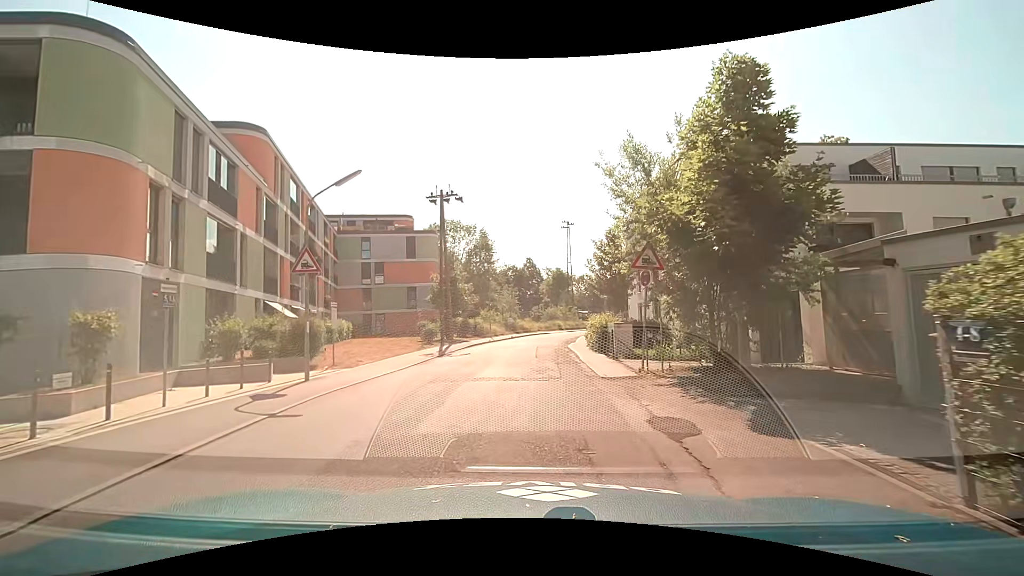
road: residential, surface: asphalt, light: Day
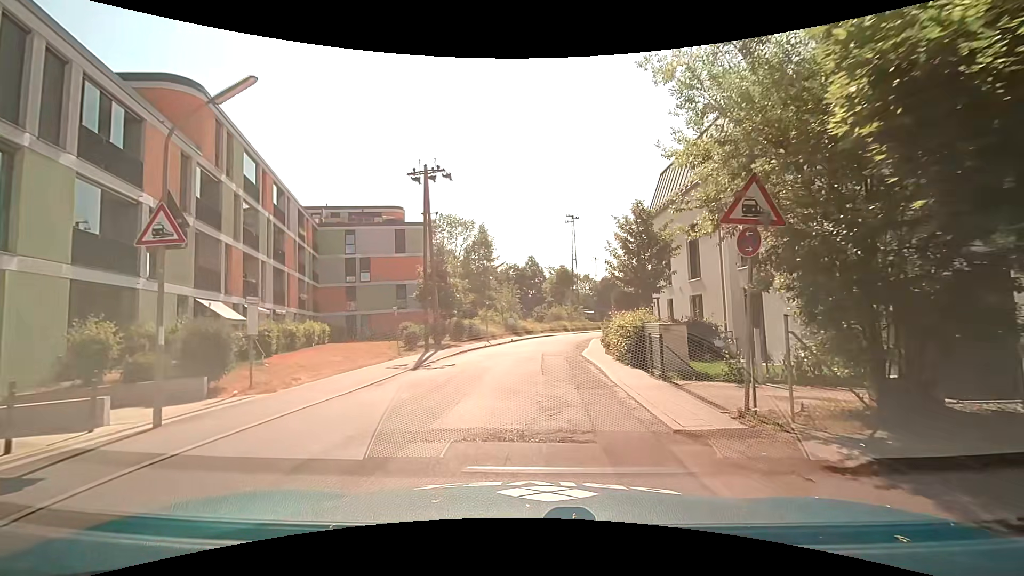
(-0.2, +5.9) m; -2°
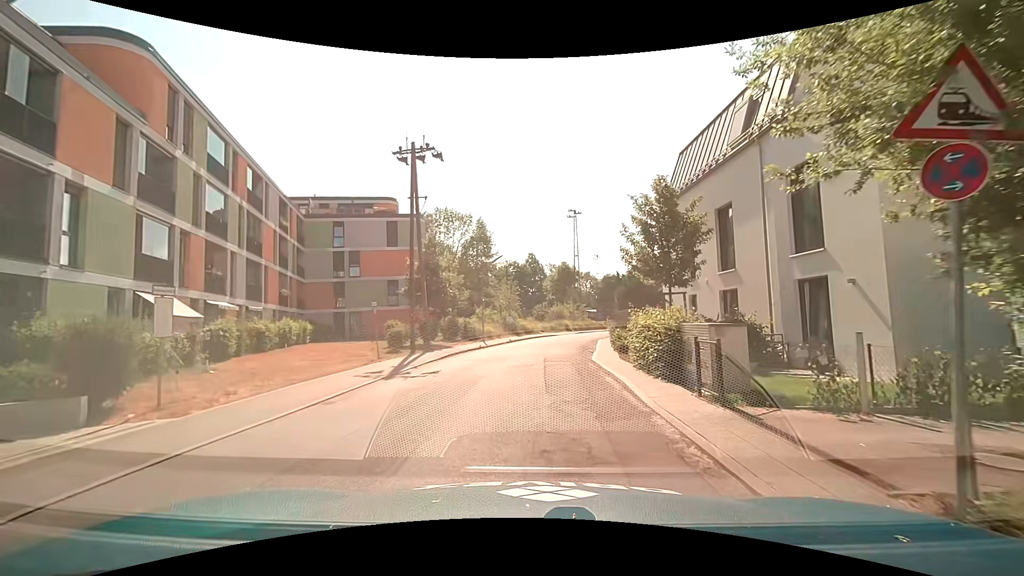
(0.0, +3.3) m; 0°
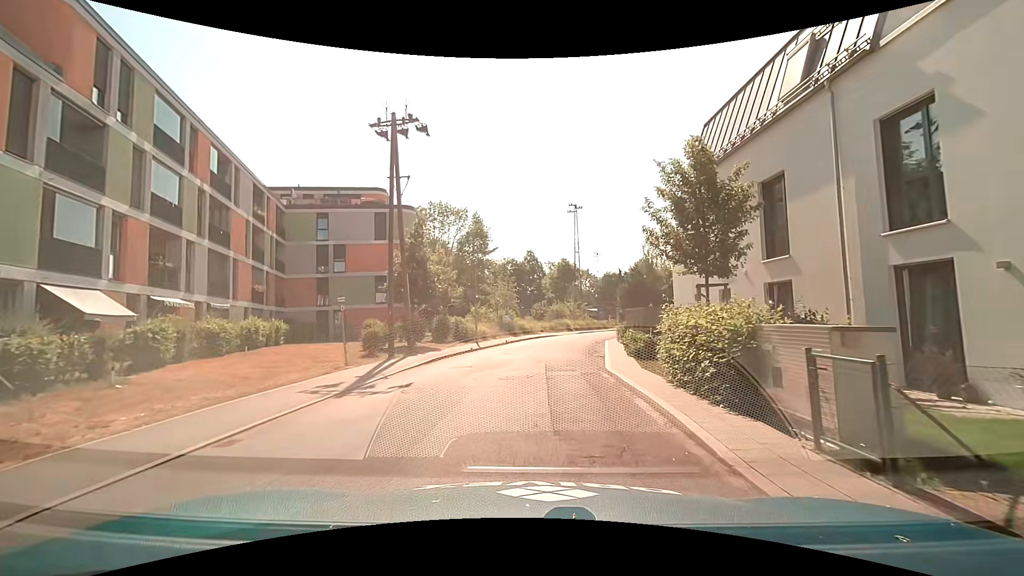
(0.0, +3.5) m; 0°
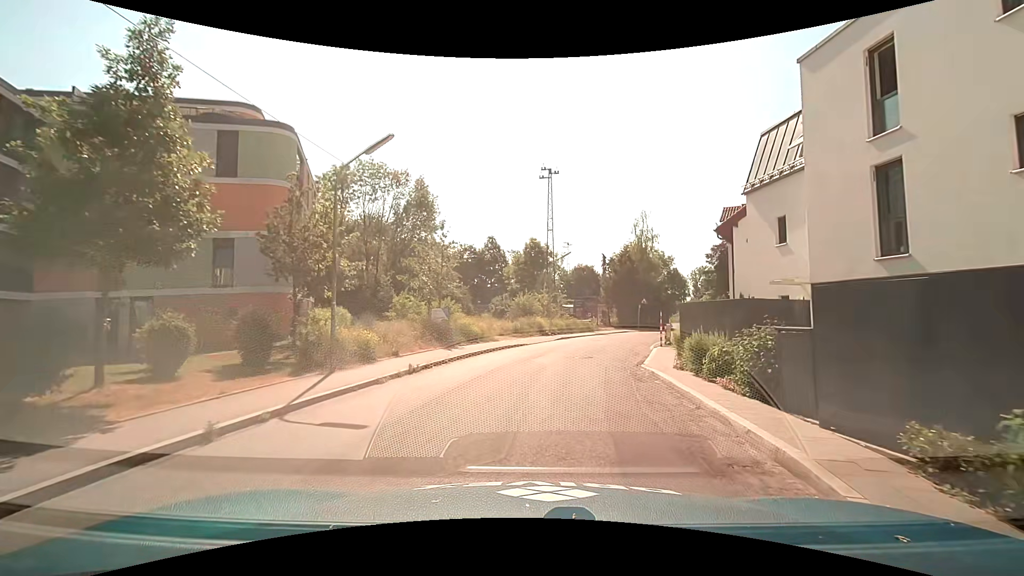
(+0.7, +18.6) m; +4°
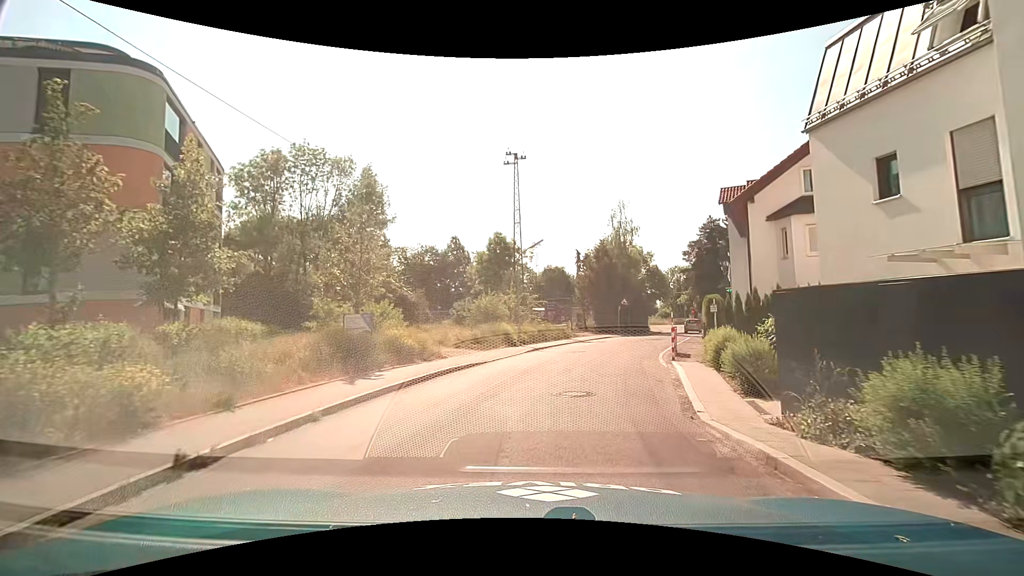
(+0.4, +7.4) m; +6°
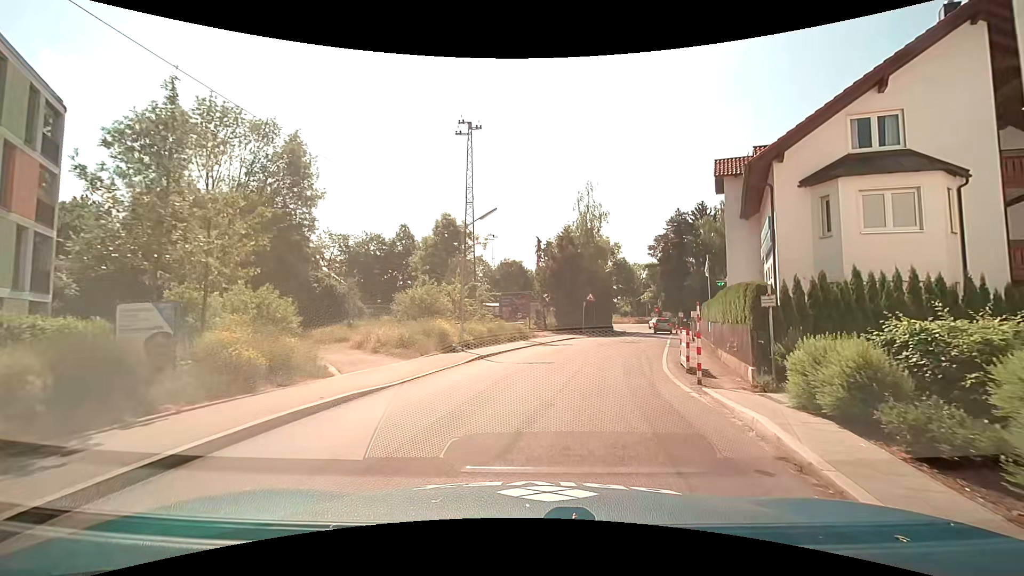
(+0.1, +7.2) m; +4°
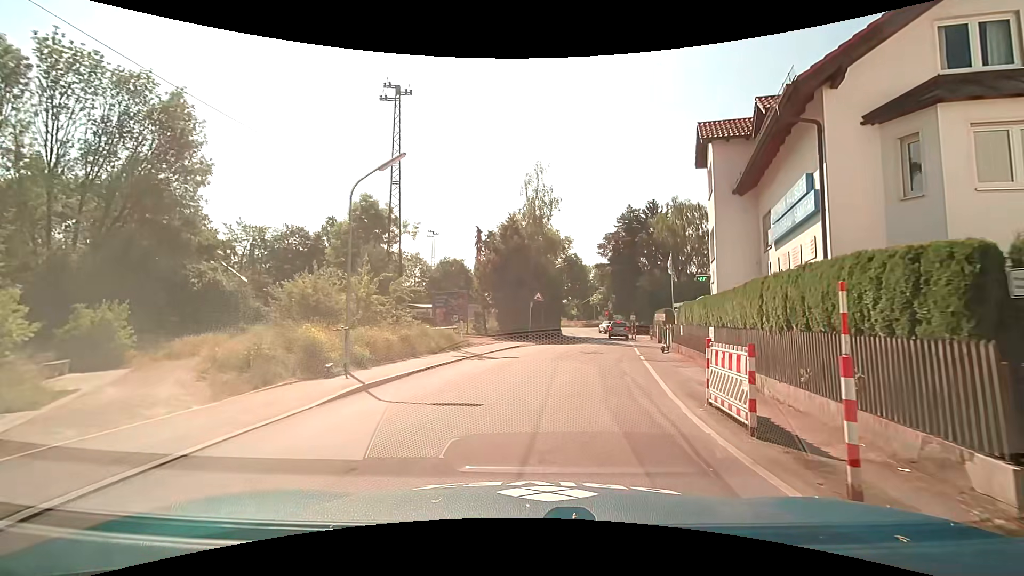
(+0.3, +7.1) m; +5°
